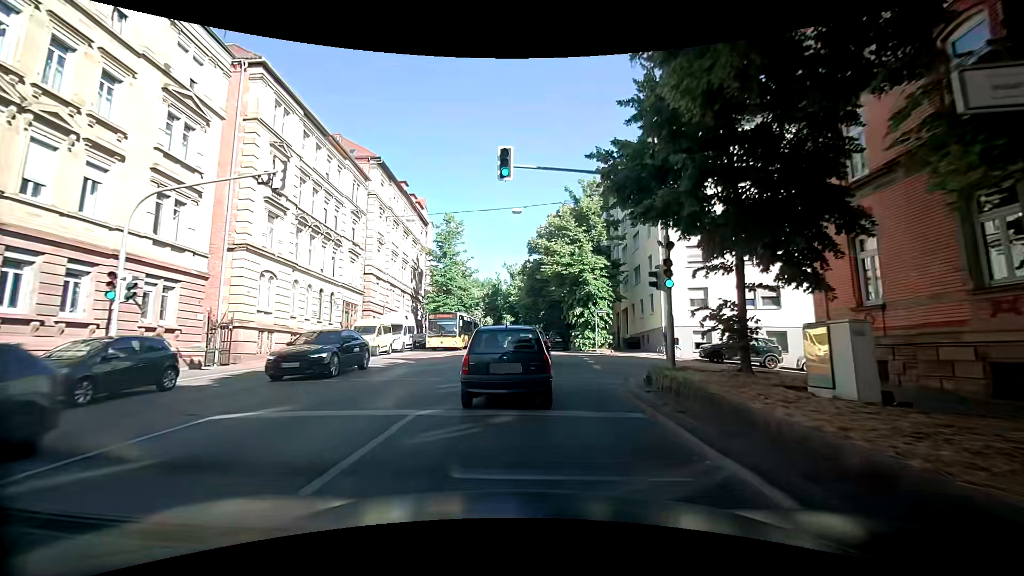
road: secondary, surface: asphalt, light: Day
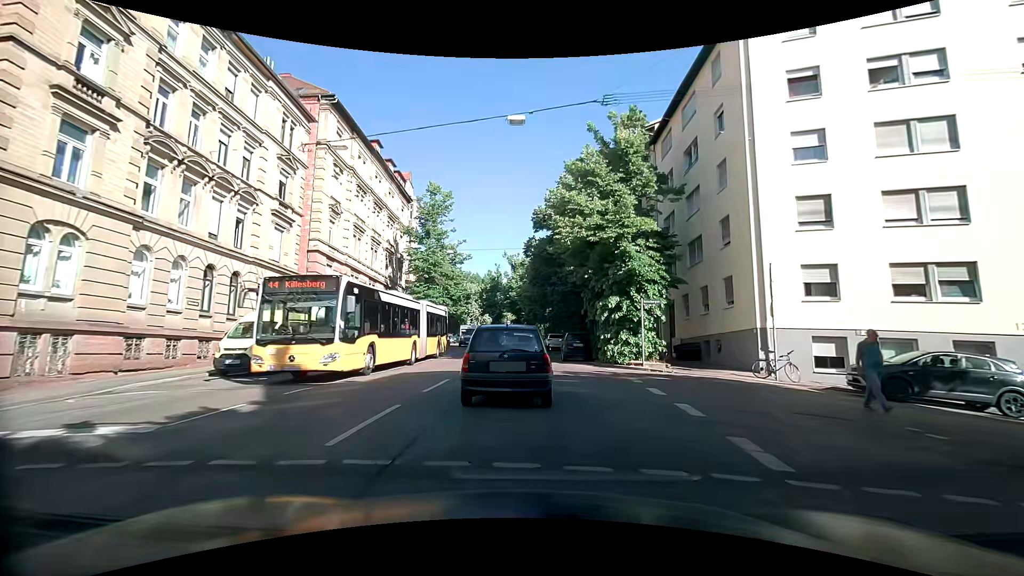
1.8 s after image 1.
(+0.5, +12.9) m; +3°
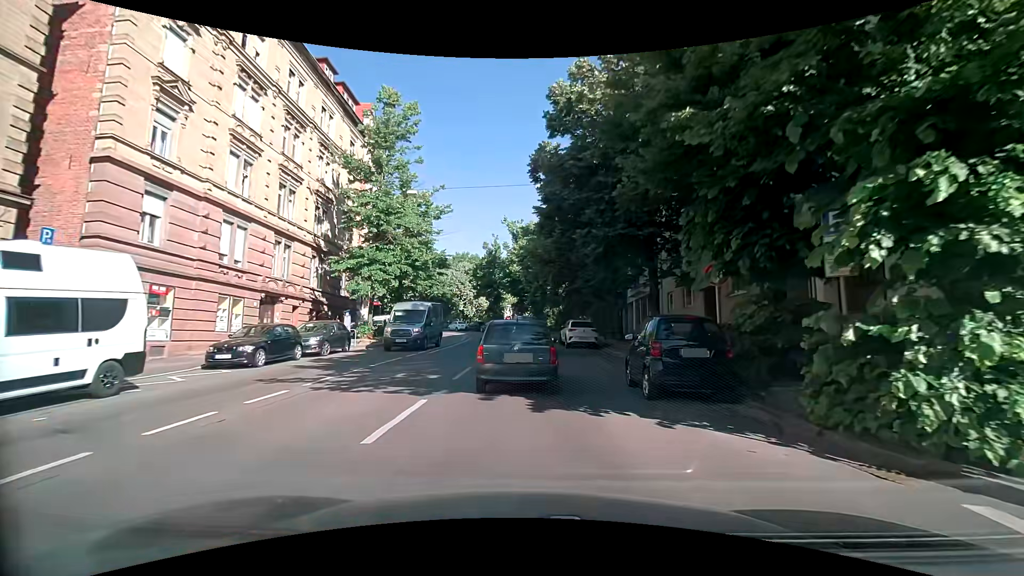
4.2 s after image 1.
(-0.2, +17.5) m; -1°
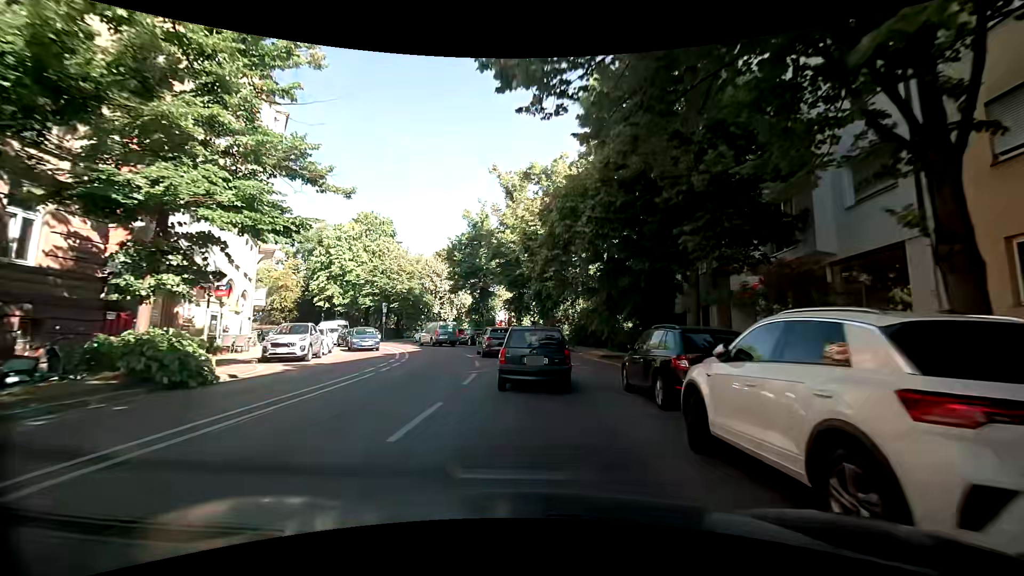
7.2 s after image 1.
(+0.1, +24.4) m; -1°
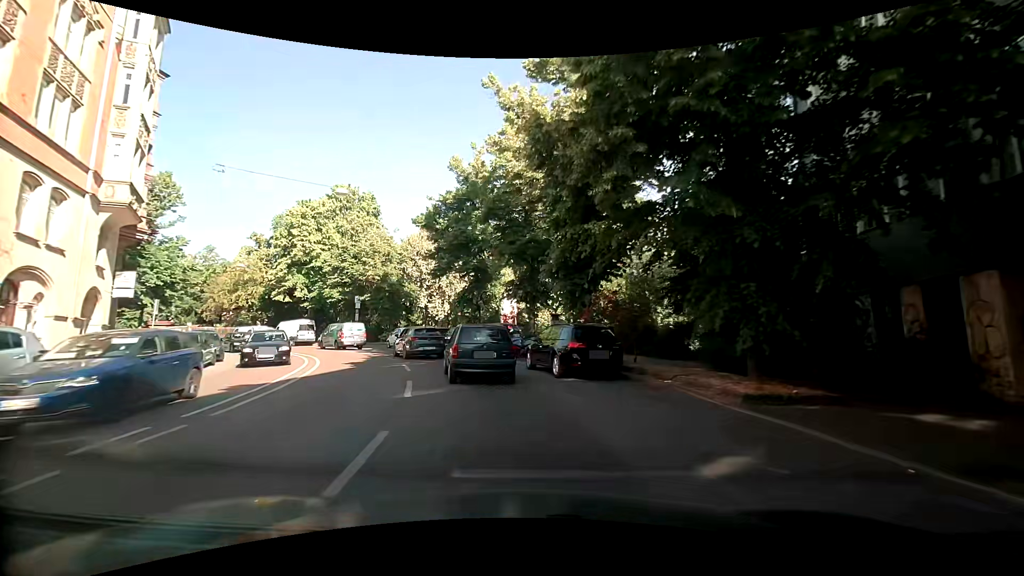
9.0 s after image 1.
(+0.1, +14.7) m; 0°
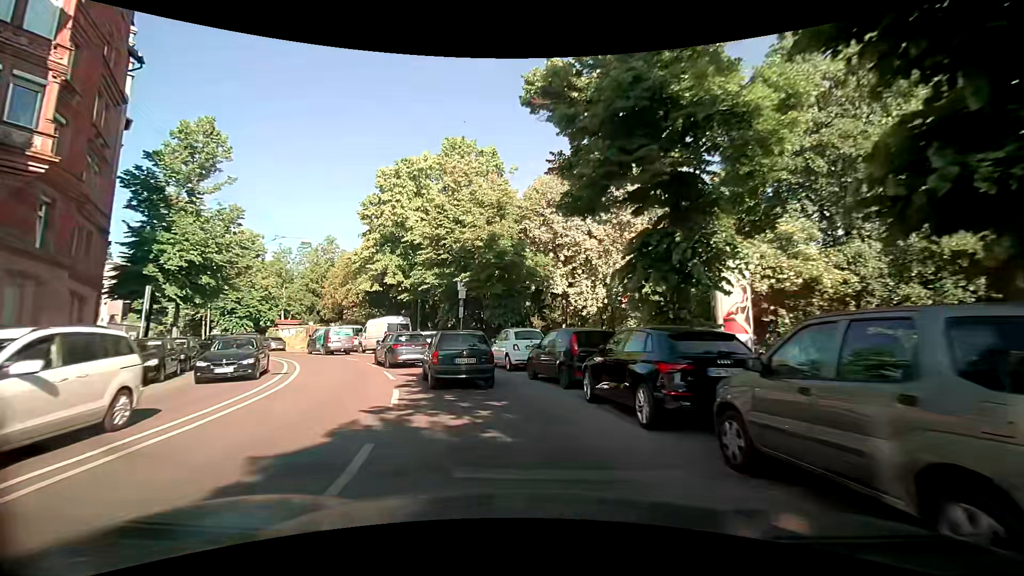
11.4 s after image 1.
(-2.8, +18.8) m; -19°
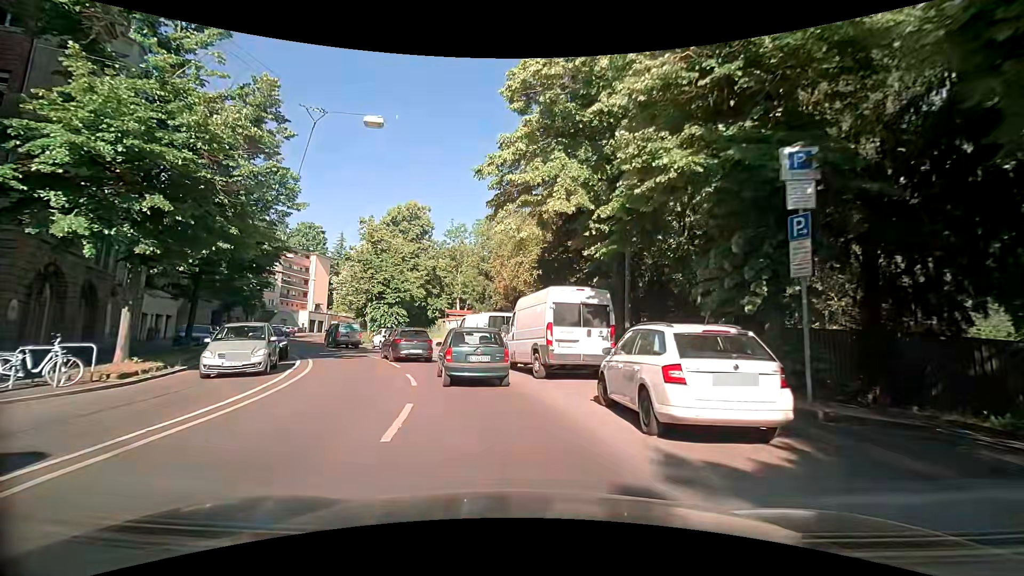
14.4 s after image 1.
(-4.0, +21.3) m; -21°
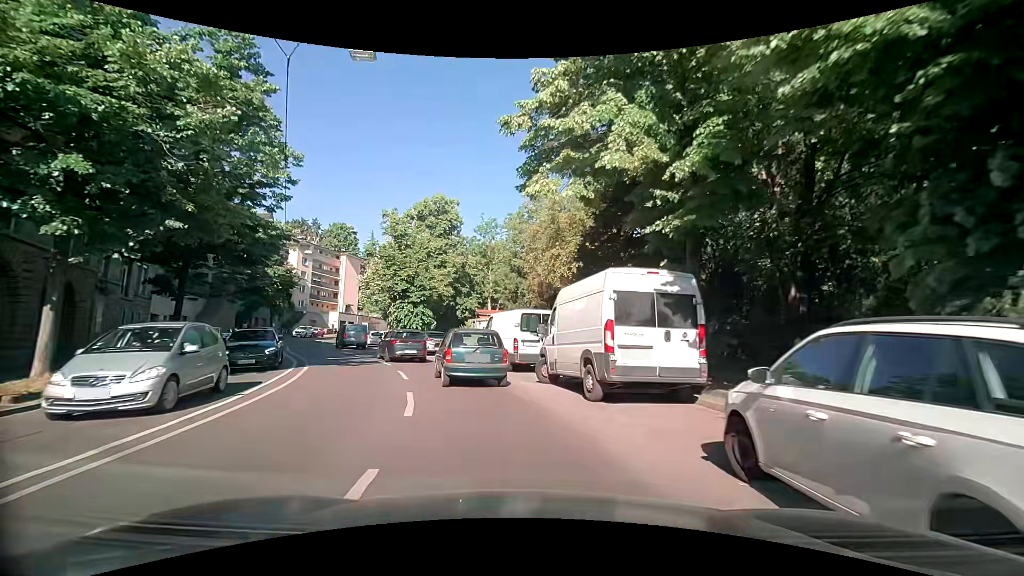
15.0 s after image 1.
(-0.3, +4.3) m; -6°
(-1, +10) (-3, +20) (-7, +29) (-12, +38) (-16, +47) (-19, +56) (-22, +66) (-23, +76) (-23, +86) (-23, +96) m
